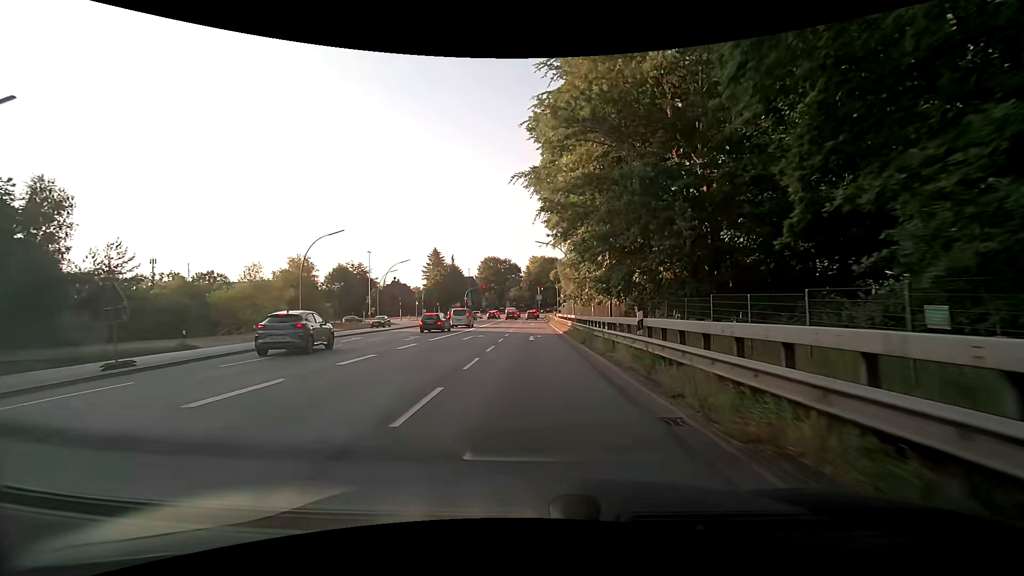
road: motorway_link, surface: asphalt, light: Day
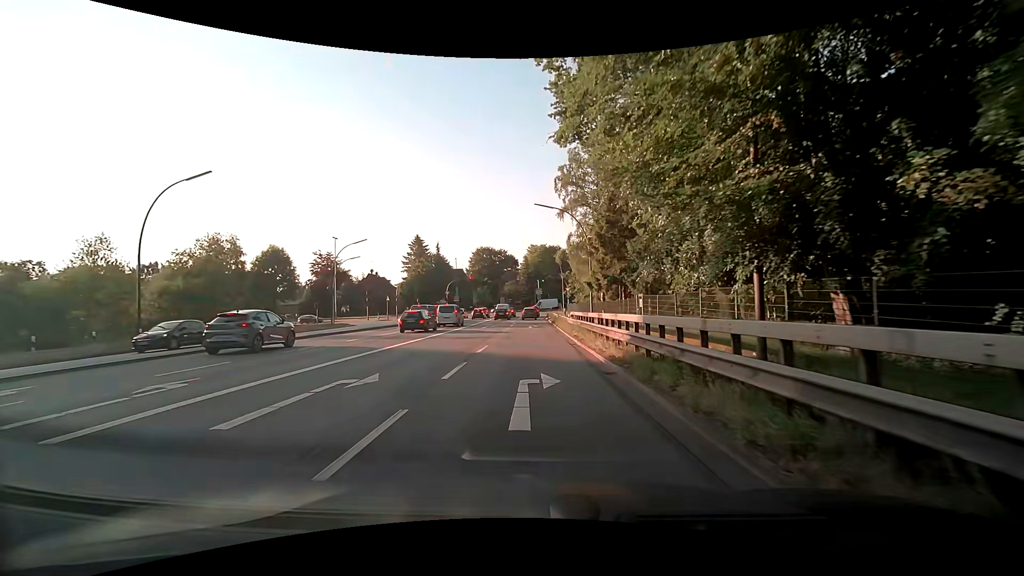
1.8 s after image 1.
(+0.1, +20.1) m; -1°
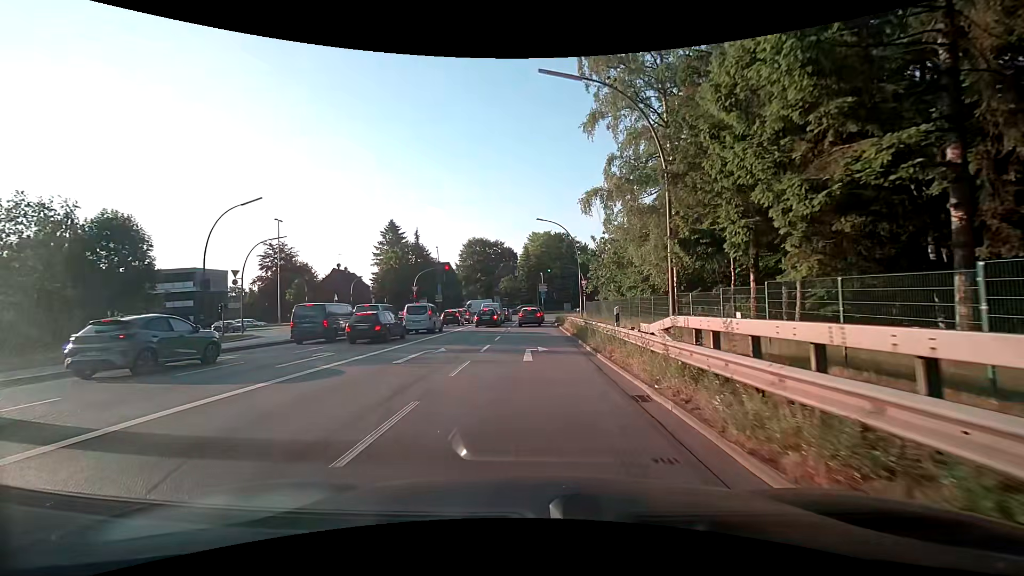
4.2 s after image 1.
(+0.4, +23.1) m; +1°
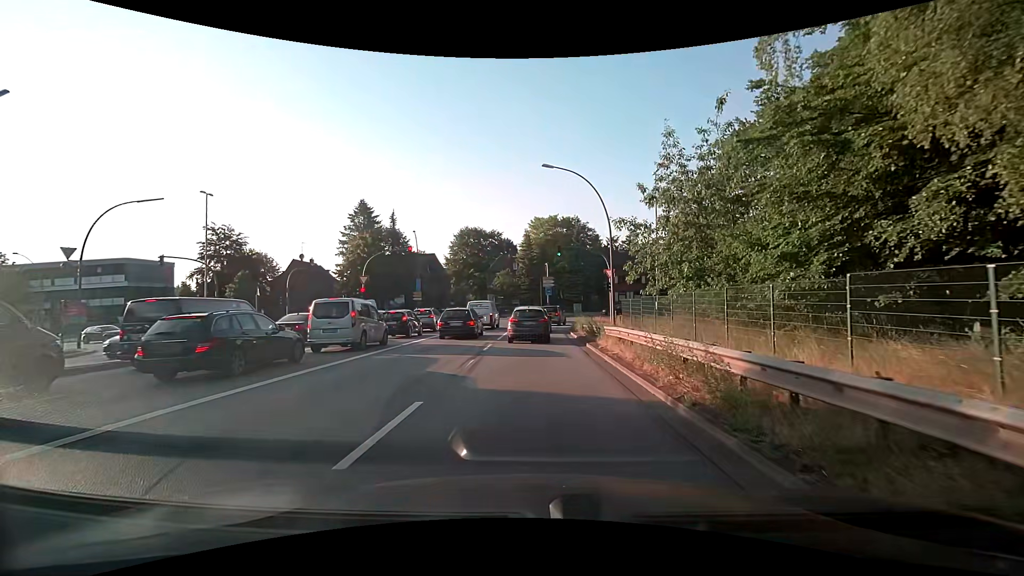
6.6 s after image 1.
(0.0, +17.8) m; 0°
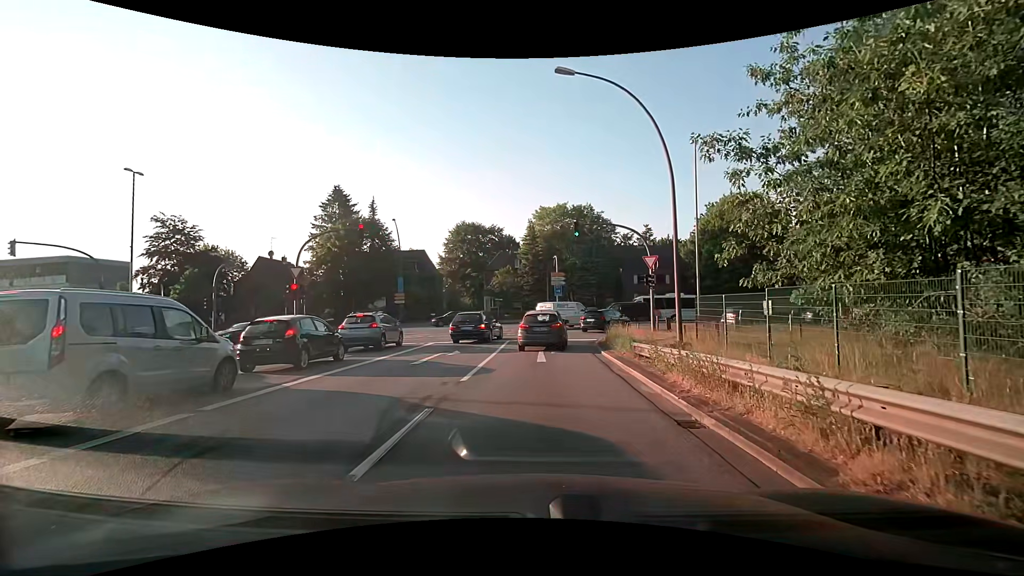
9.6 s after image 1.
(-0.2, +11.9) m; +1°
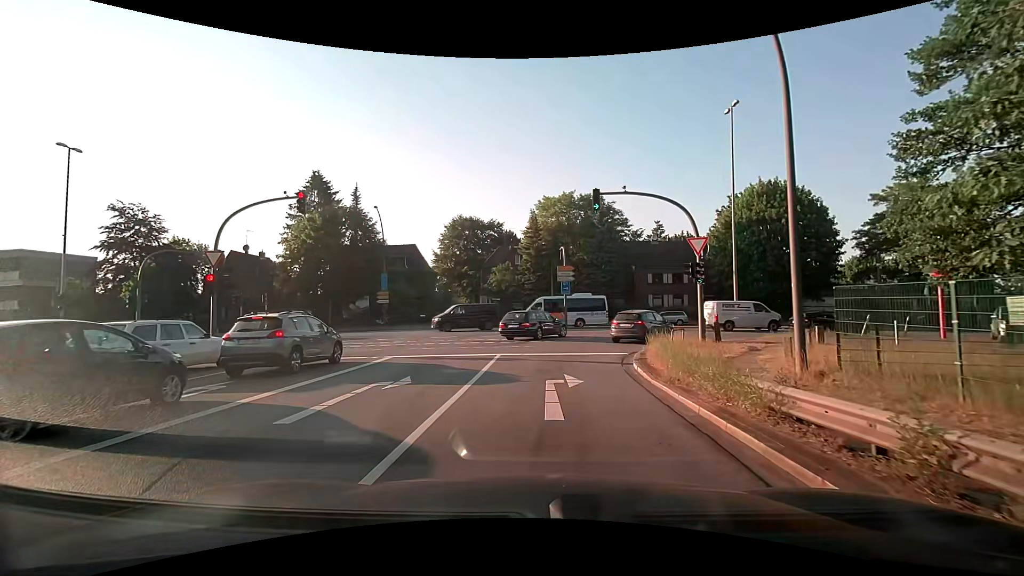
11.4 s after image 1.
(-0.3, +7.7) m; -1°
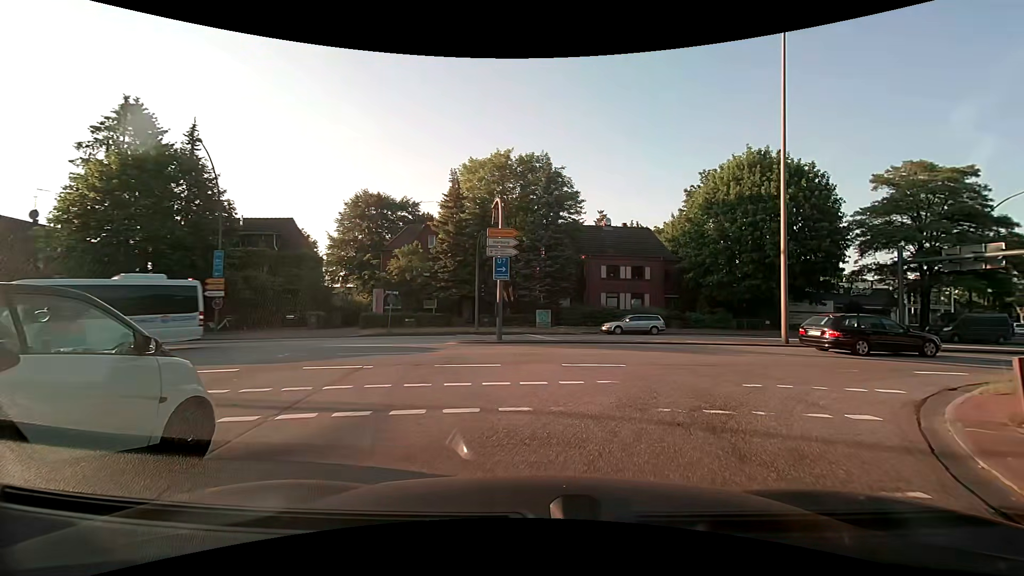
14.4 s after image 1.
(+0.2, +16.7) m; +7°
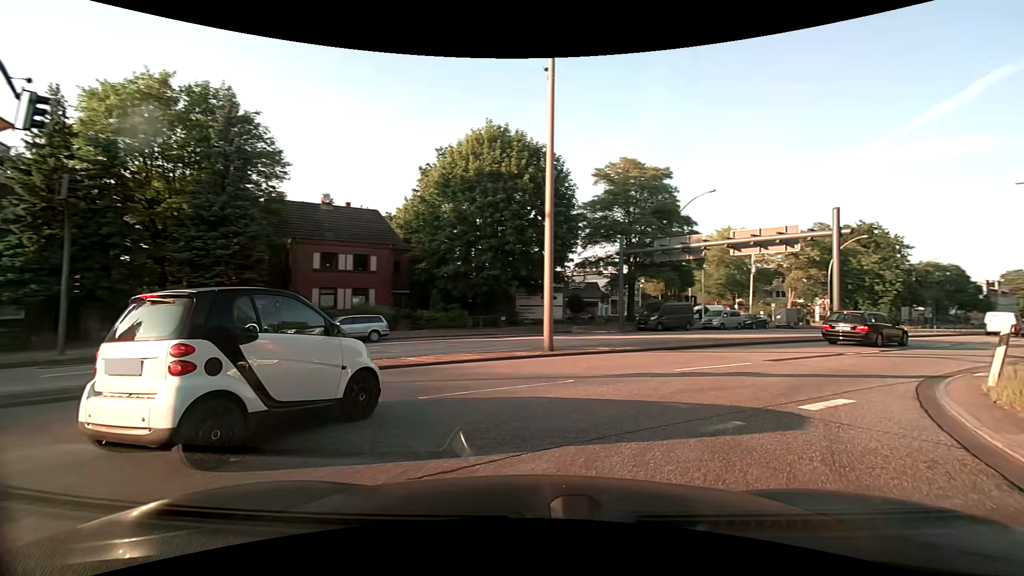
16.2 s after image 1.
(+2.3, +9.7) m; +28°
(+3, +9) (+10, +16) (+18, +22) (+26, +29) (+34, +35) (+42, +41) (+50, +47) (+57, +54) (+65, +60) (+72, +67) m
